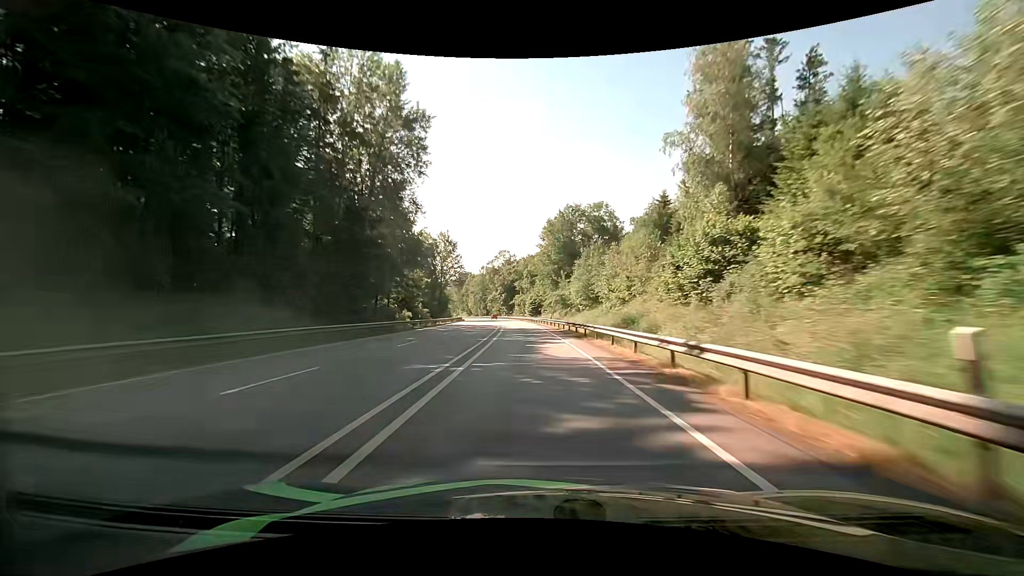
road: primary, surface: asphalt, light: Day
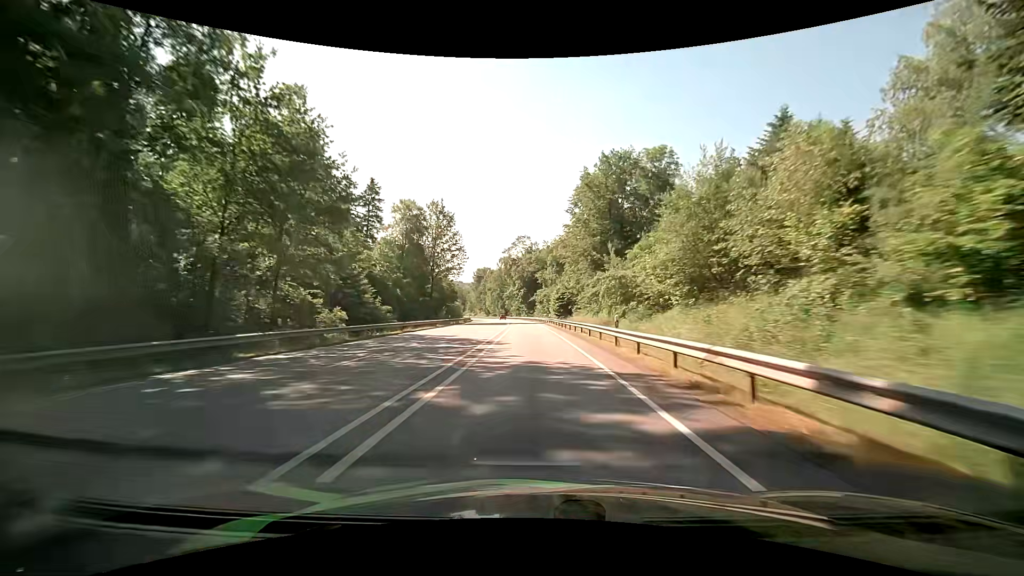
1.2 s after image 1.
(-0.6, +32.1) m; -3°
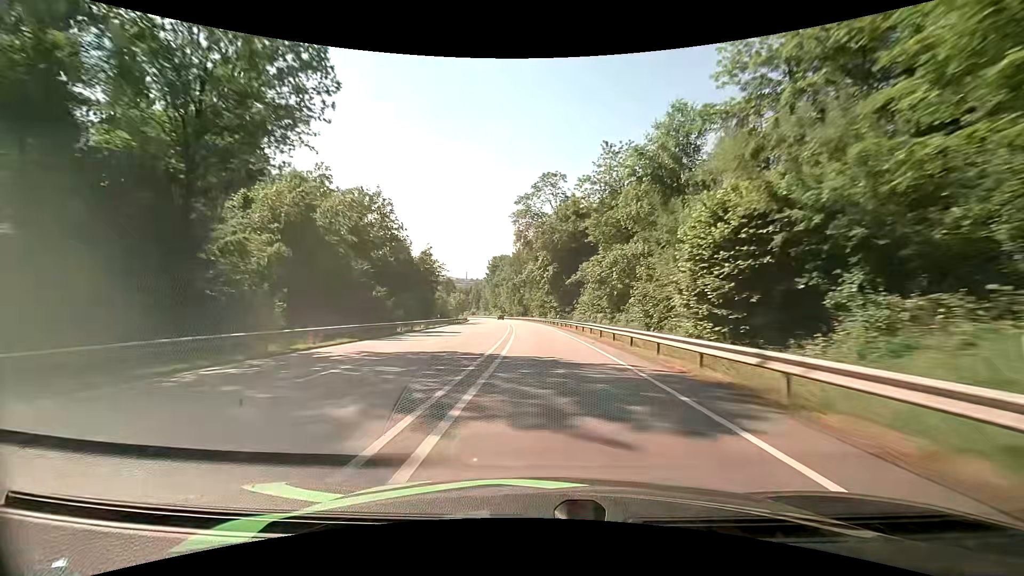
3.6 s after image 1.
(-2.4, +63.3) m; -3°
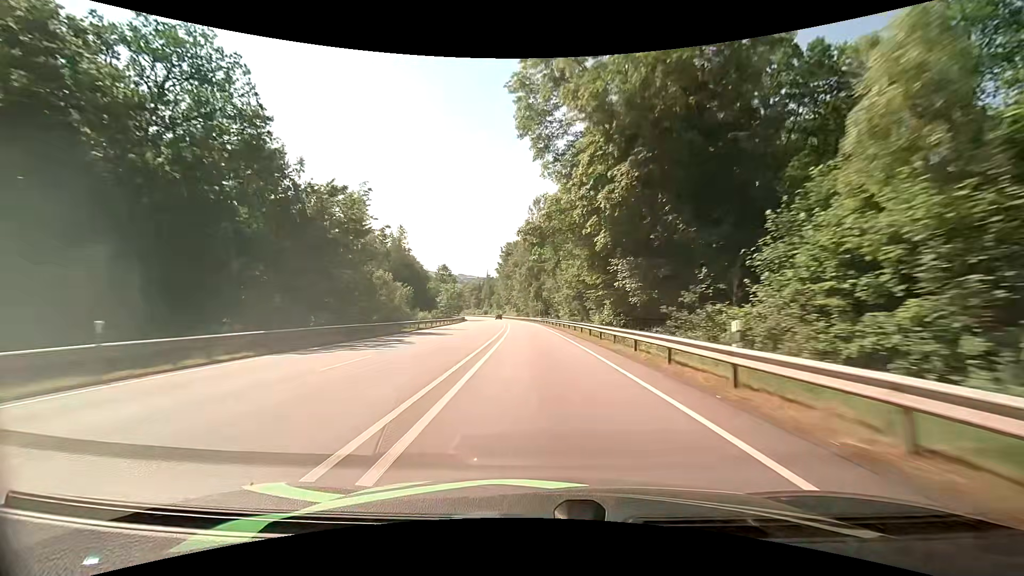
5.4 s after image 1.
(-1.1, +47.0) m; -3°
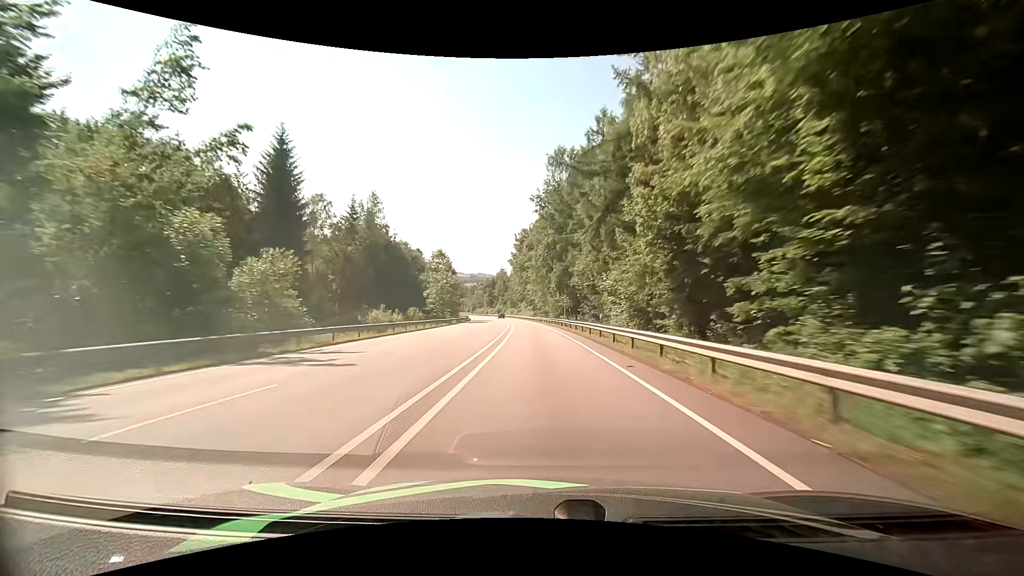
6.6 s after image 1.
(-0.6, +30.6) m; -2°
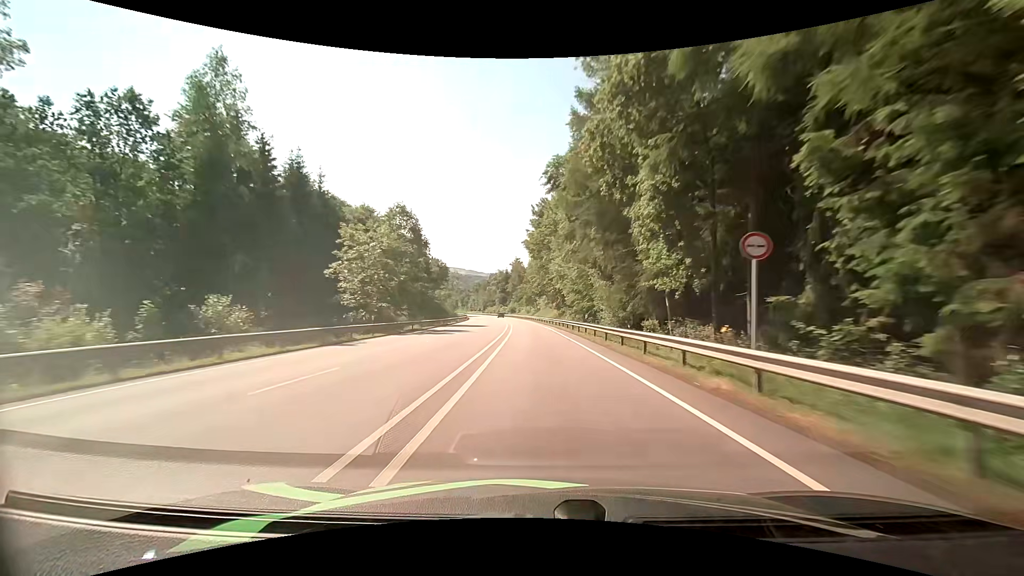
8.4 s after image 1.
(-1.3, +45.7) m; -2°
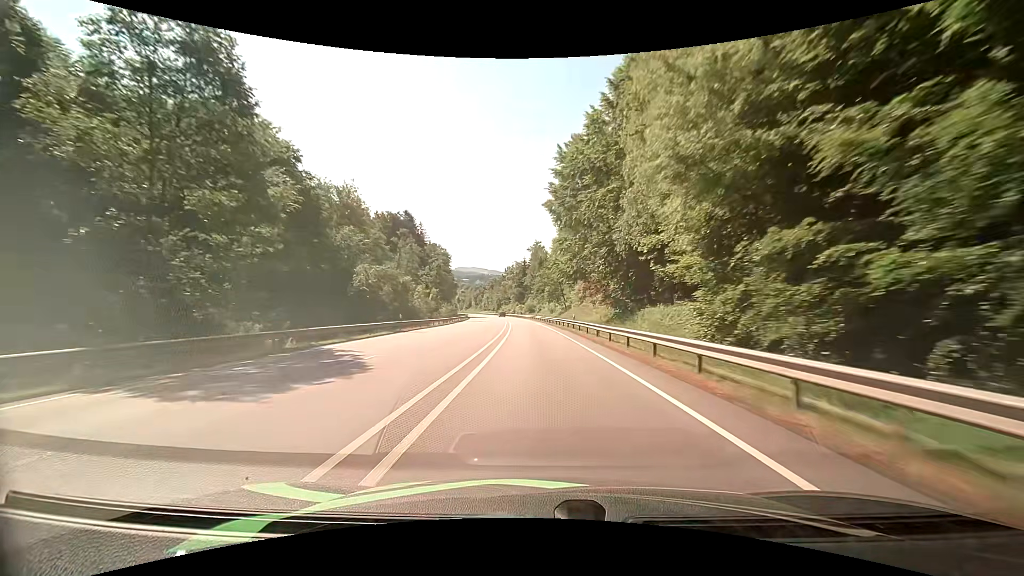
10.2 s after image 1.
(-1.1, +45.1) m; -2°
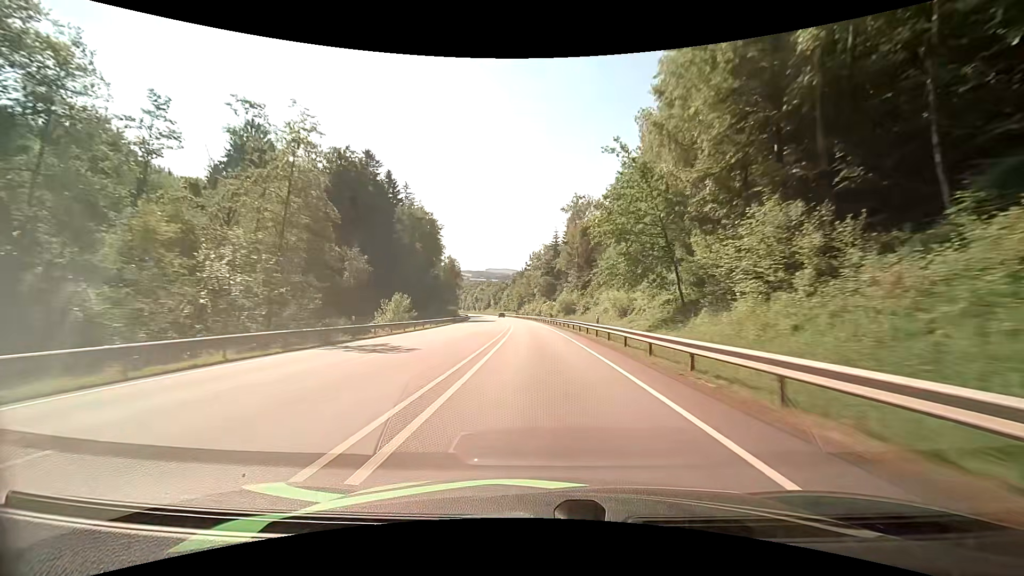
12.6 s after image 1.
(-2.2, +59.7) m; -4°
(0, +10) (0, +20) (0, +30) (-1, +40) (-1, +50) (-2, +60) (-2, +70) (-3, +80) (-4, +90) (-4, +100) m
